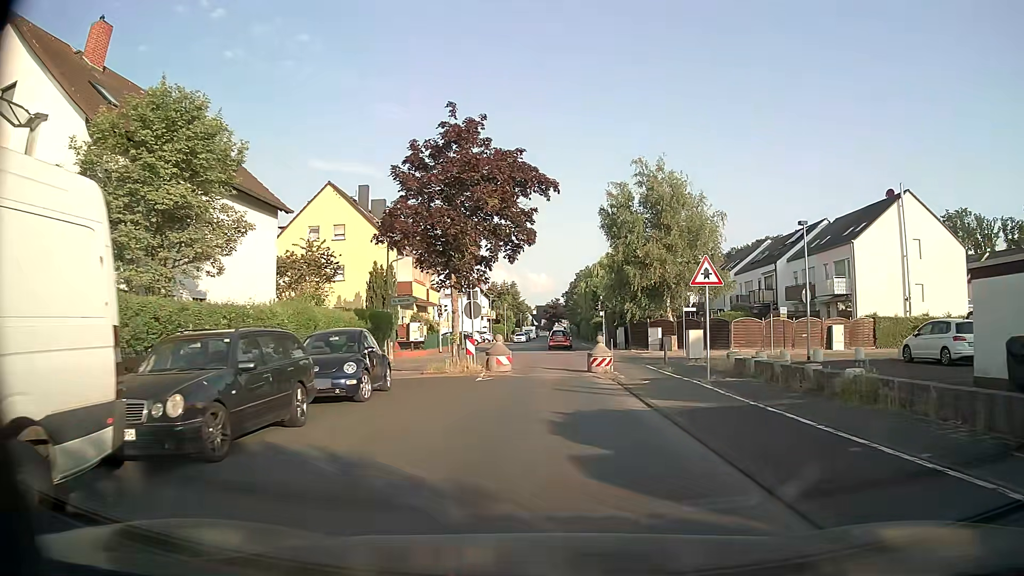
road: residential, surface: asphalt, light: Day
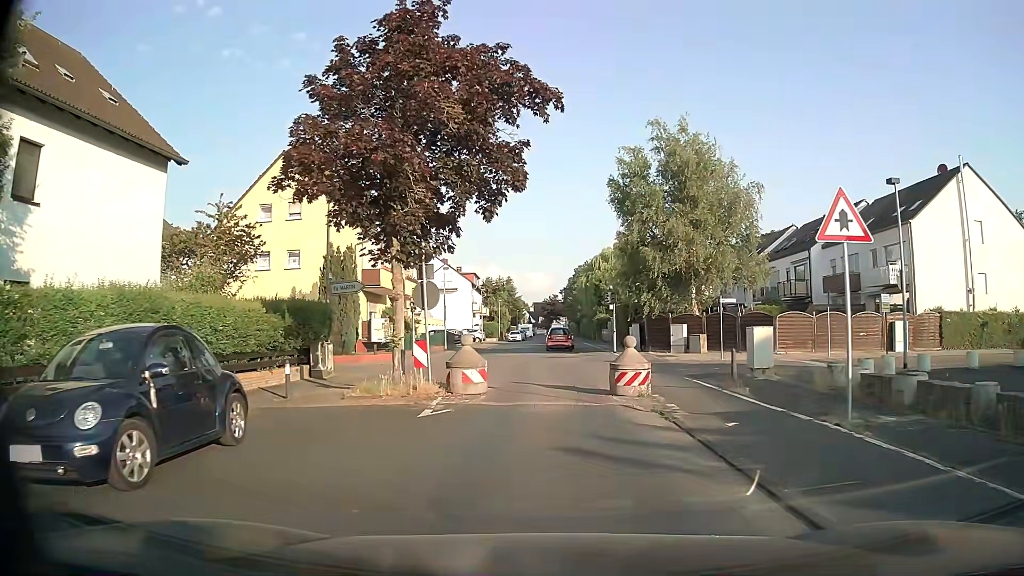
(+0.1, +8.0) m; 0°
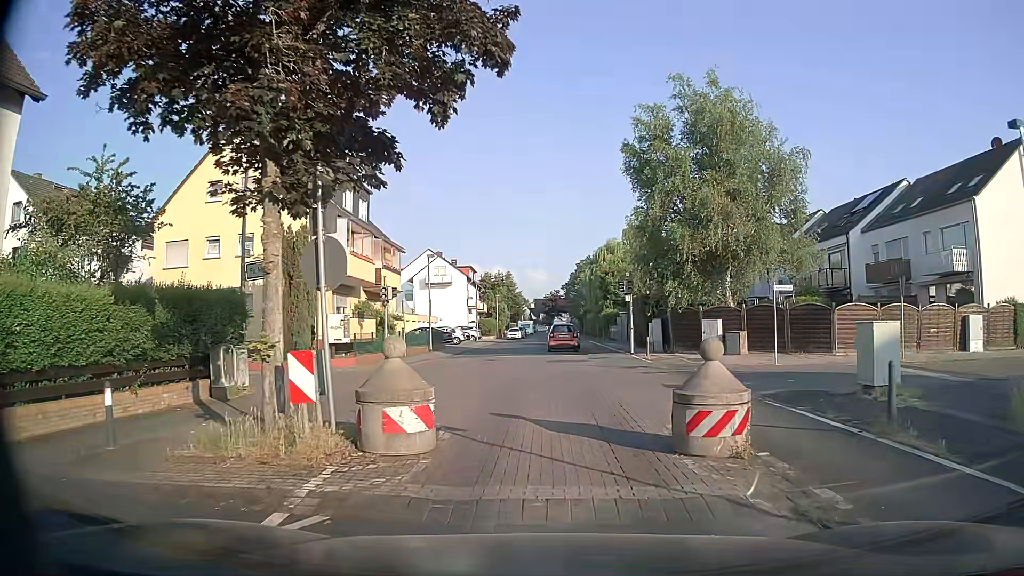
(0.0, +6.3) m; +1°
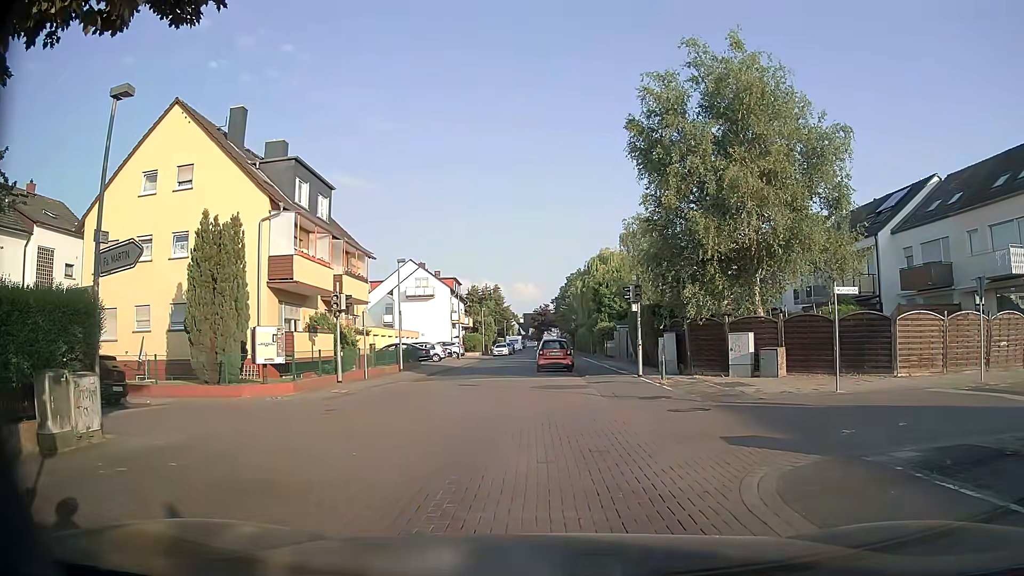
(0.0, +5.2) m; +2°
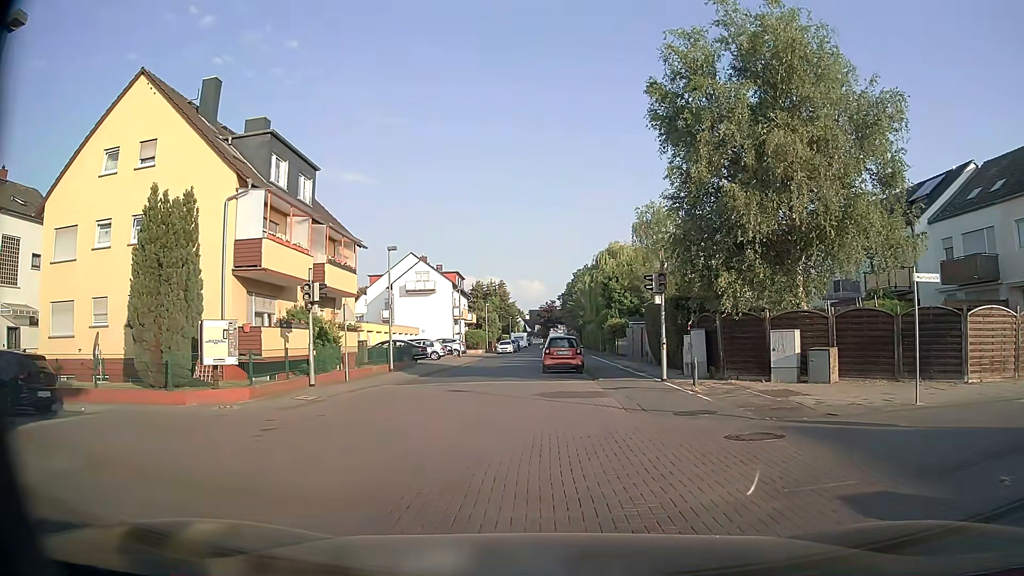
(-0.1, +3.7) m; -2°
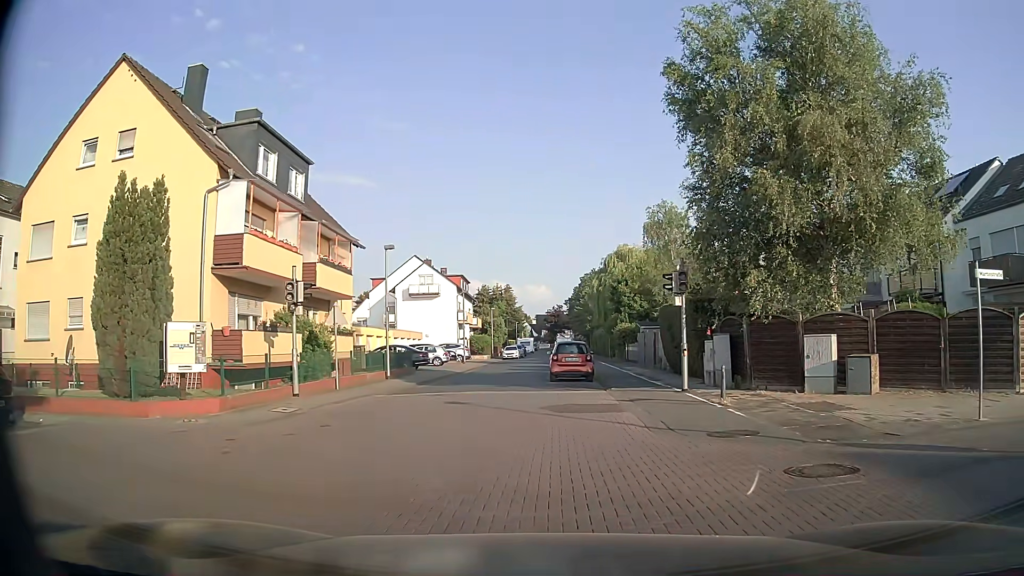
(0.0, +2.1) m; -1°
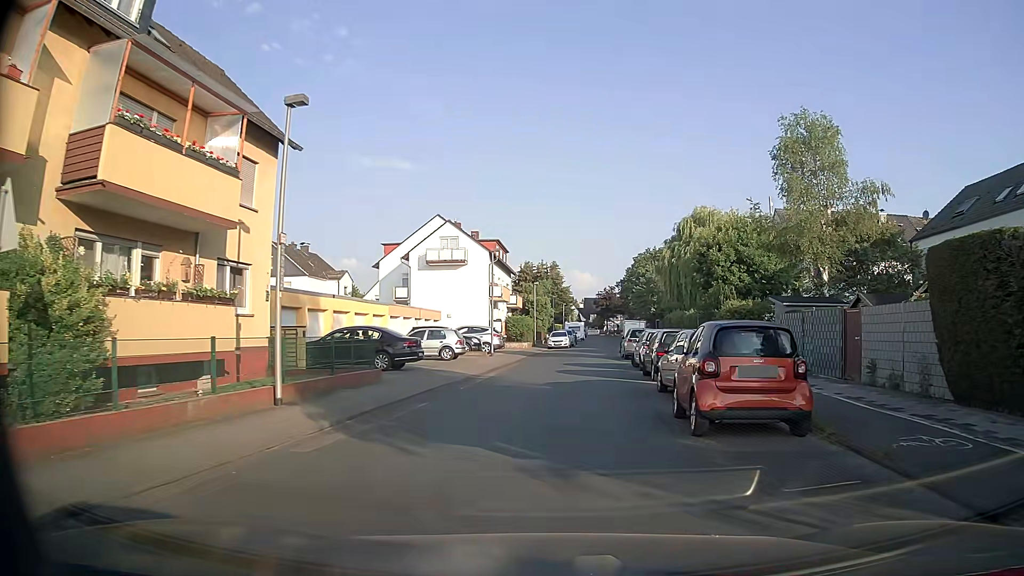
(-0.6, +17.3) m; -3°
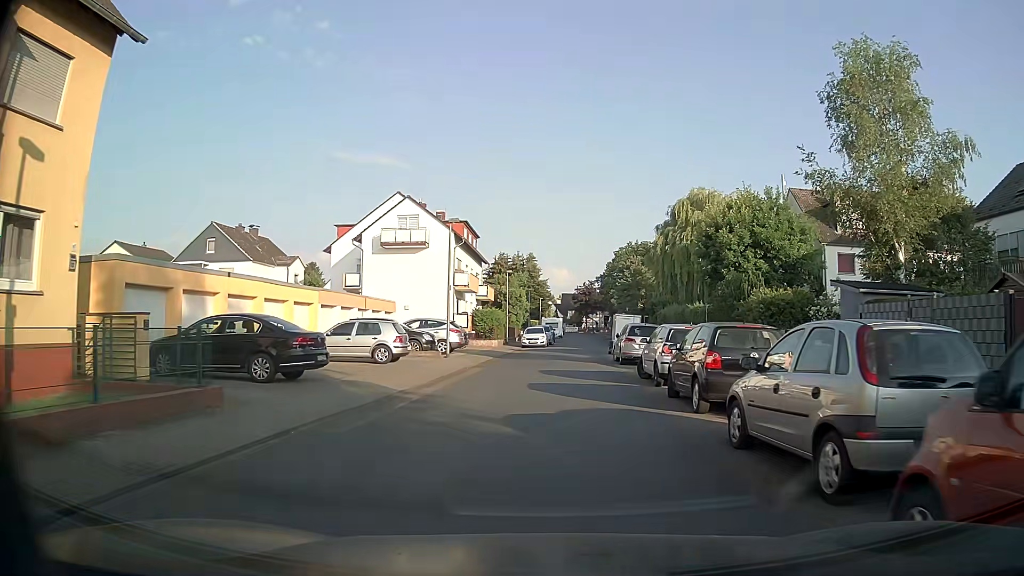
(+0.2, +8.0) m; +4°
(0, +10) (0, +20) (0, +30) (+1, +40) (+2, +50) (+3, +60) (+3, +70) (+4, +80) (+4, +90) (+4, +100) m
